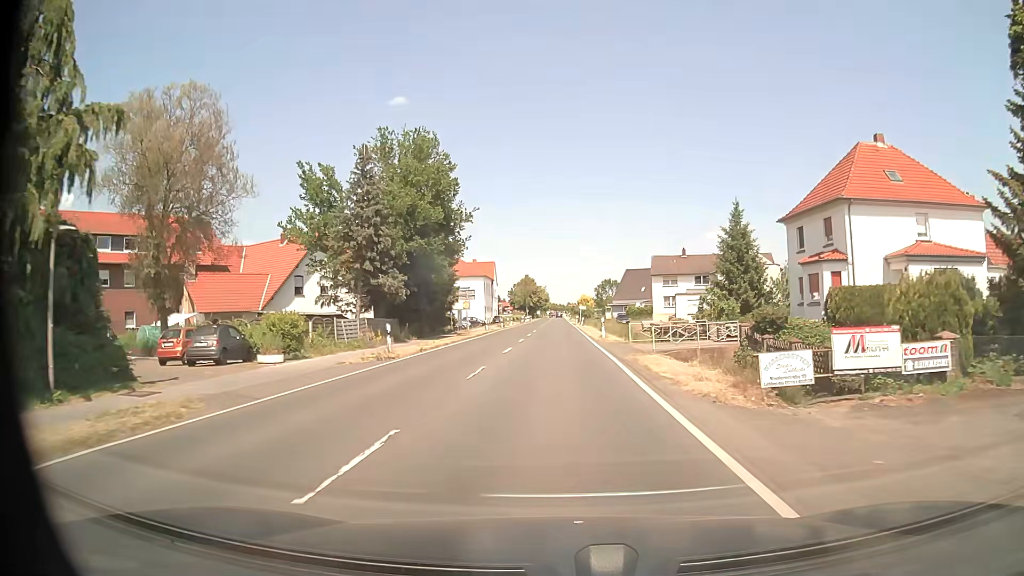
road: primary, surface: asphalt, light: Day
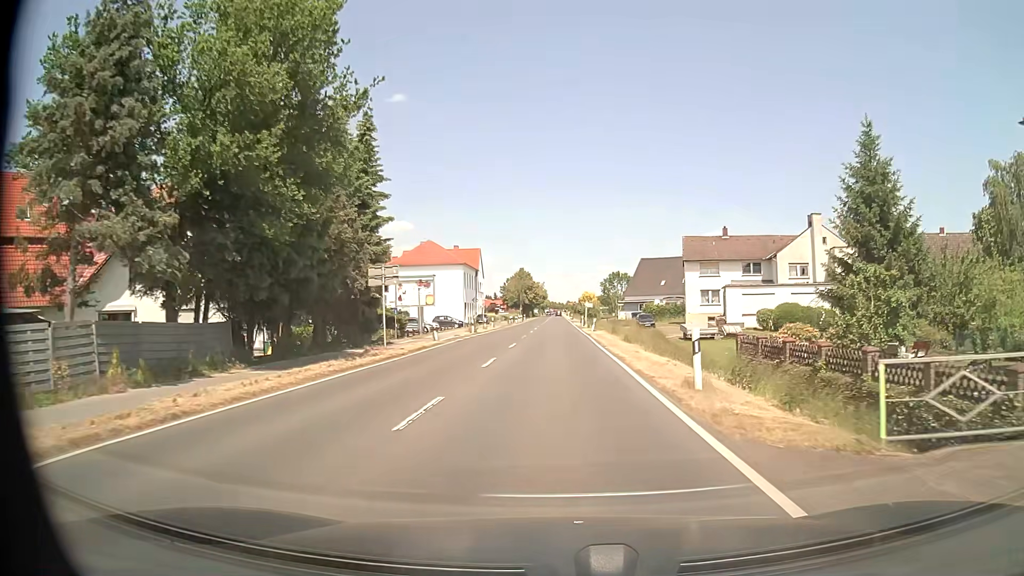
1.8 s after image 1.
(-0.1, +24.6) m; 0°
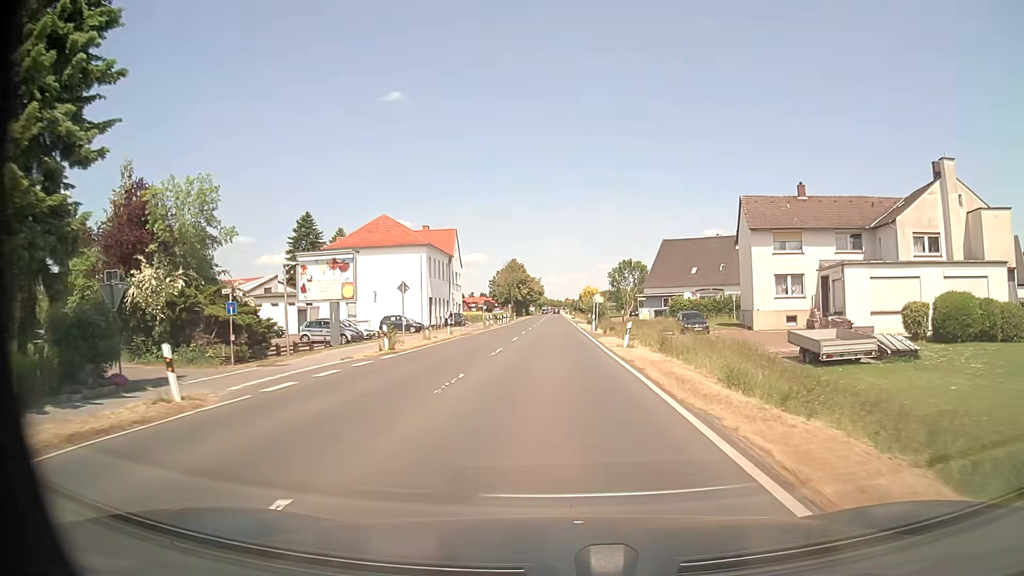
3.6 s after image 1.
(+0.1, +24.4) m; +1°
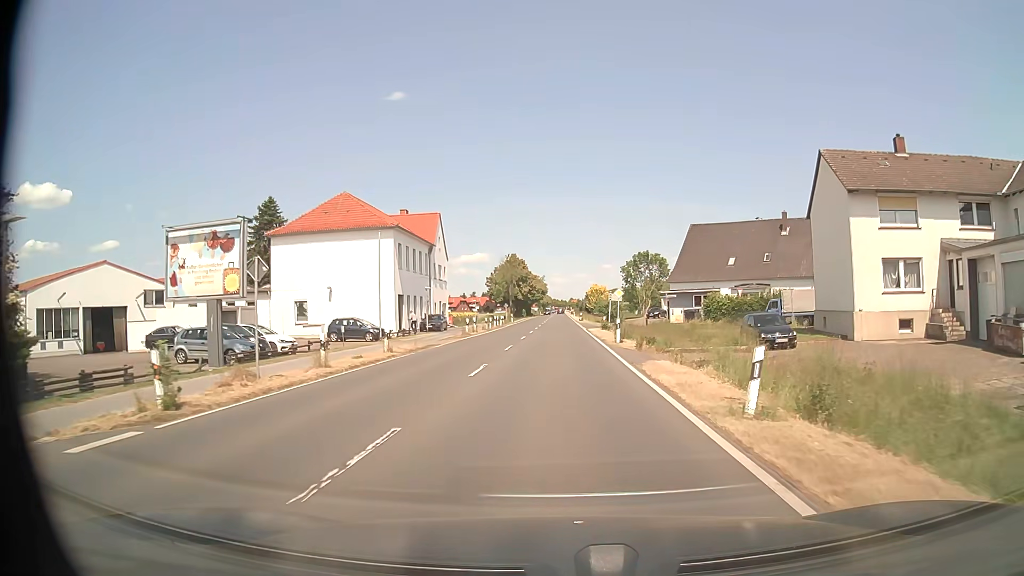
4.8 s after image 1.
(-0.1, +15.0) m; -1°
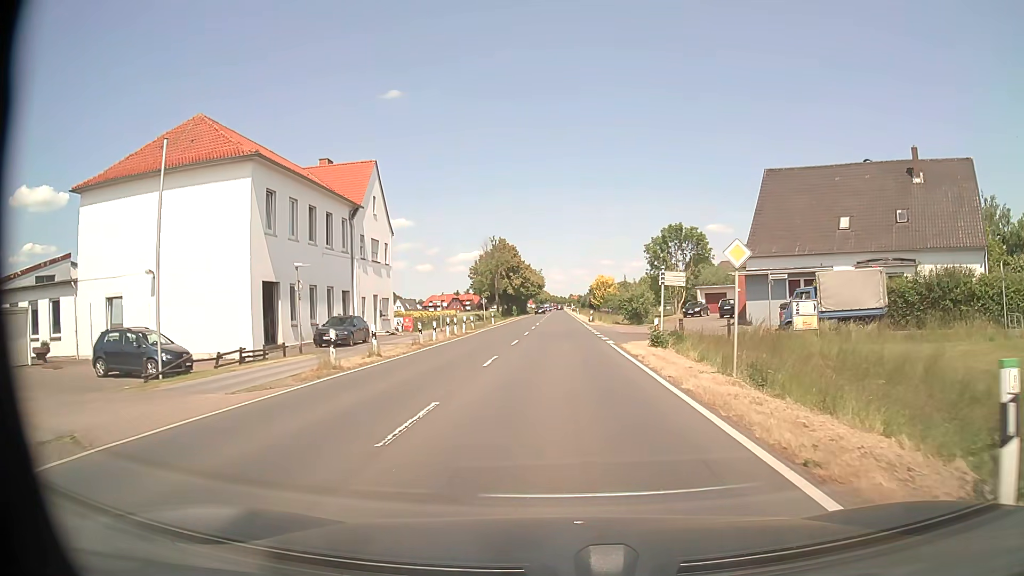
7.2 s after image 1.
(0.0, +25.1) m; 0°
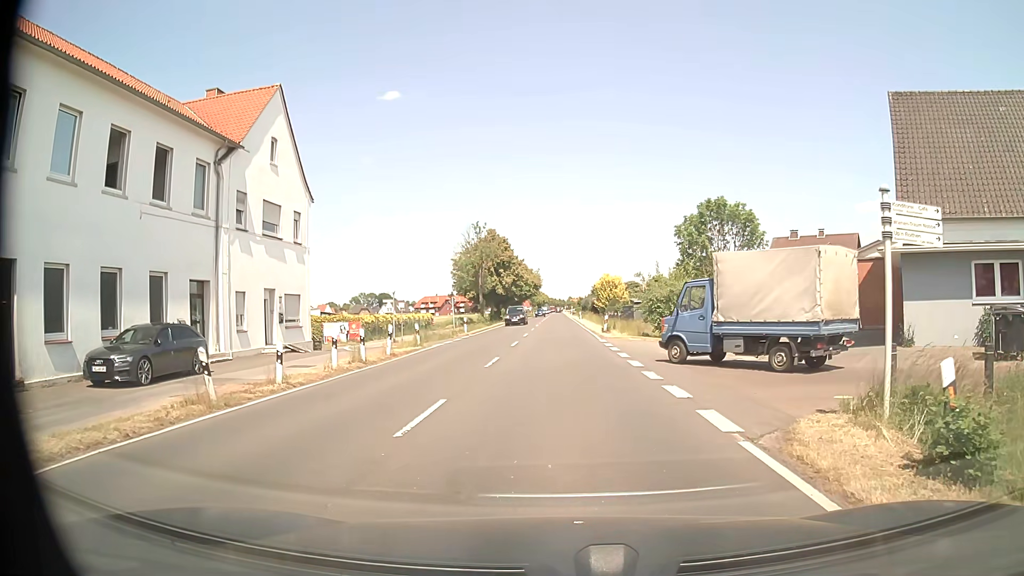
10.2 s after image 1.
(0.0, +17.1) m; 0°
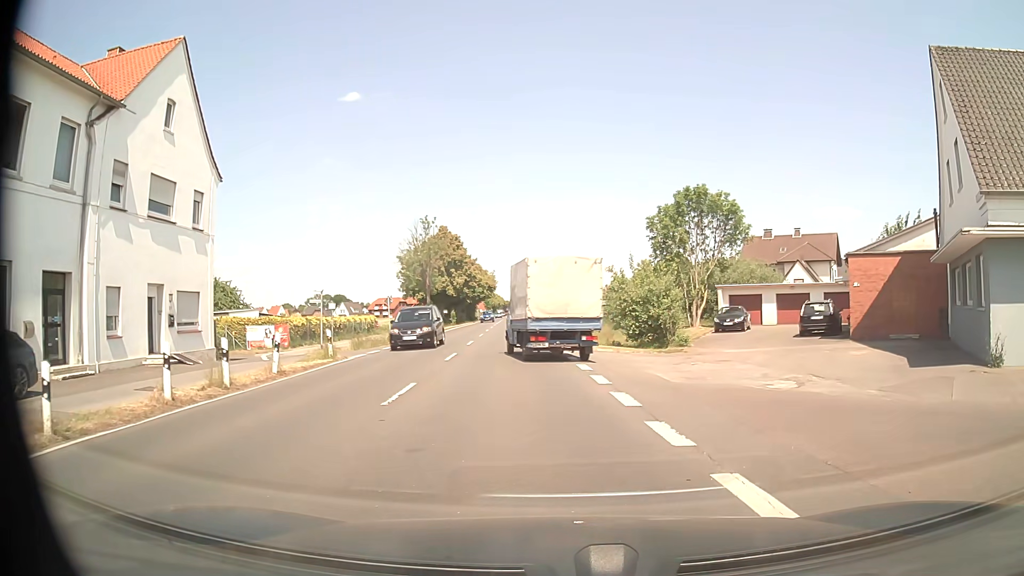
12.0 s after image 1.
(0.0, +6.4) m; +4°
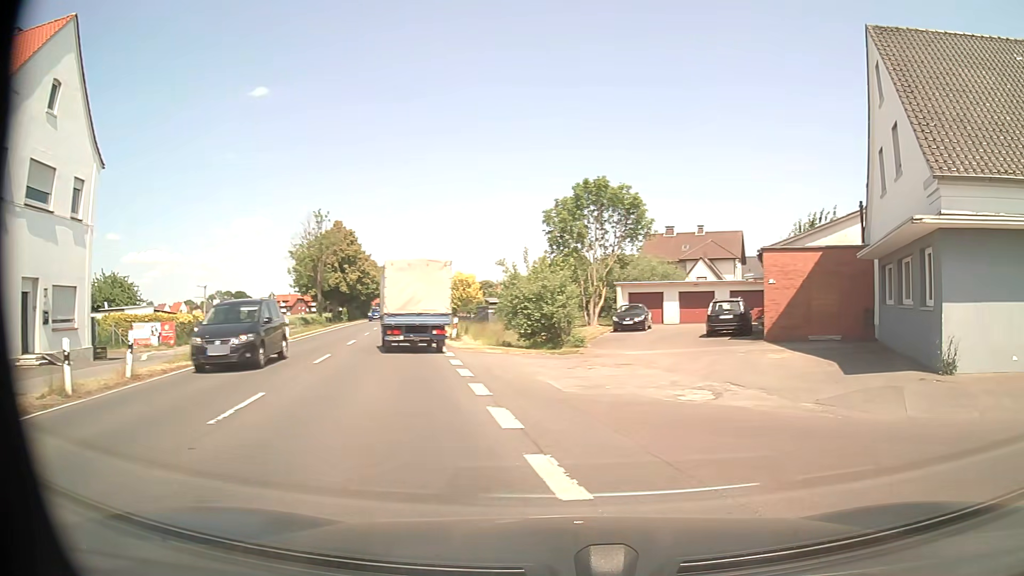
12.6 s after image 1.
(+0.1, +2.1) m; +9°
(+6, +6) (+16, +4) (+25, 0) (+35, -3) (+44, -6) (+53, -10) (+63, -13) (+72, -16) (+82, -20) (+91, -23) m
